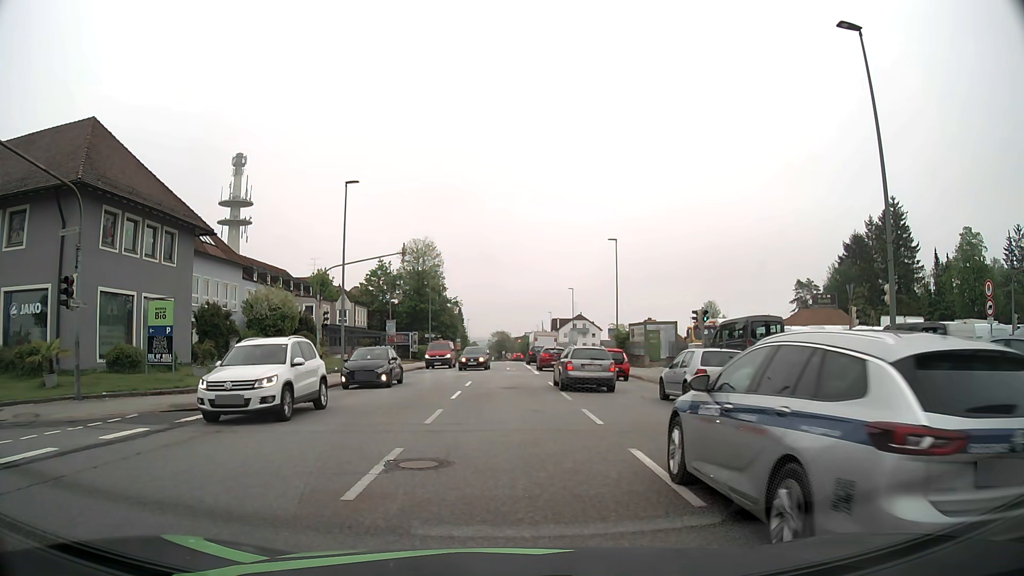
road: tertiary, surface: asphalt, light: Day
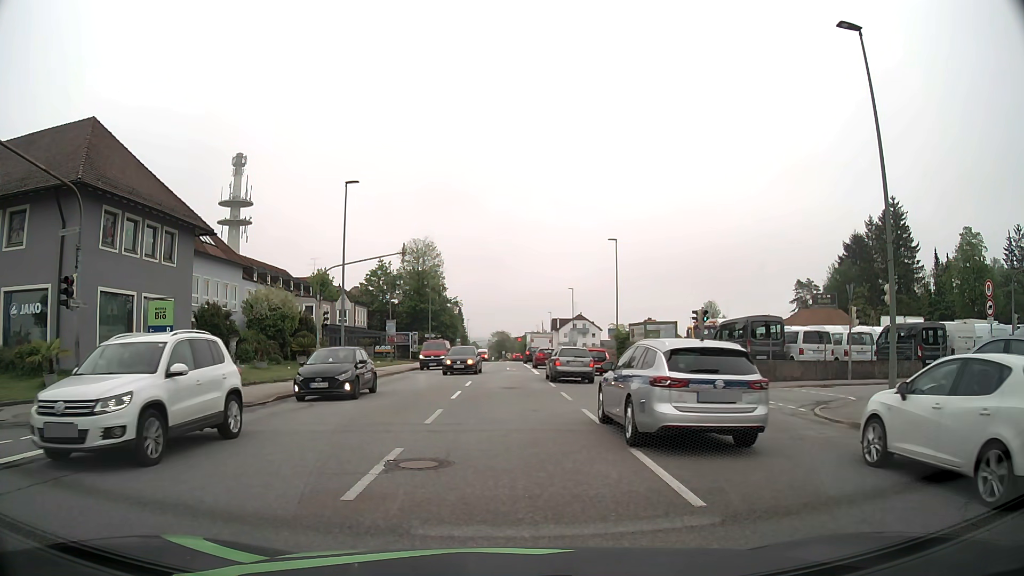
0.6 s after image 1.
(0.0, 0.0) m; 0°
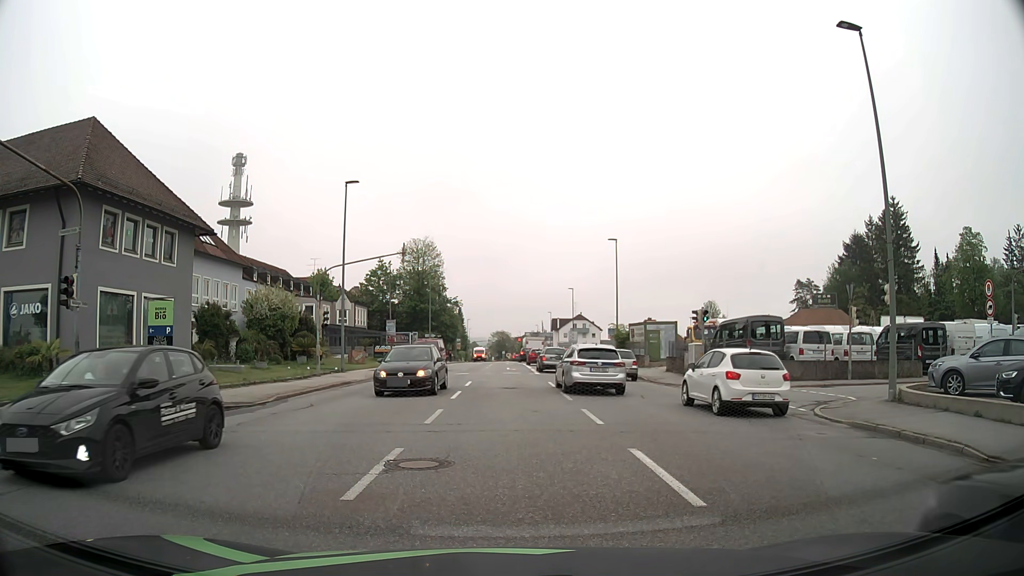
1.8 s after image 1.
(0.0, 0.0) m; 0°
